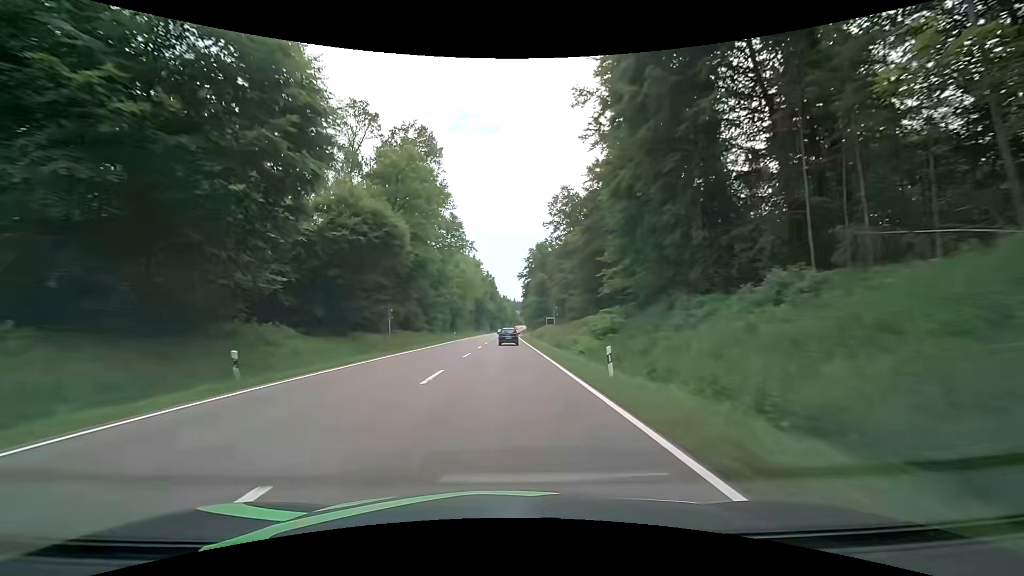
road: secondary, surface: asphalt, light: Day
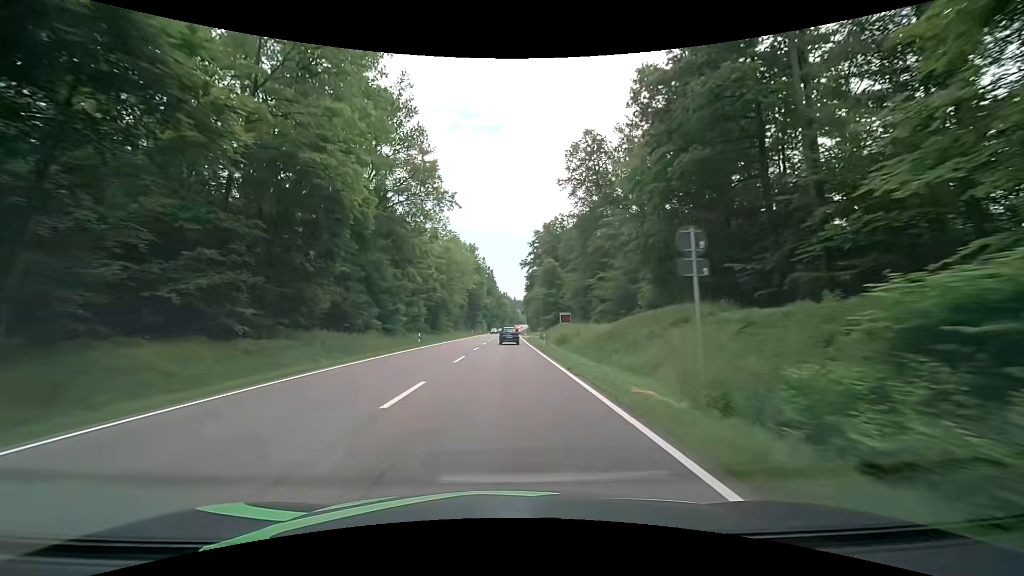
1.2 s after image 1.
(-0.1, +27.5) m; 0°
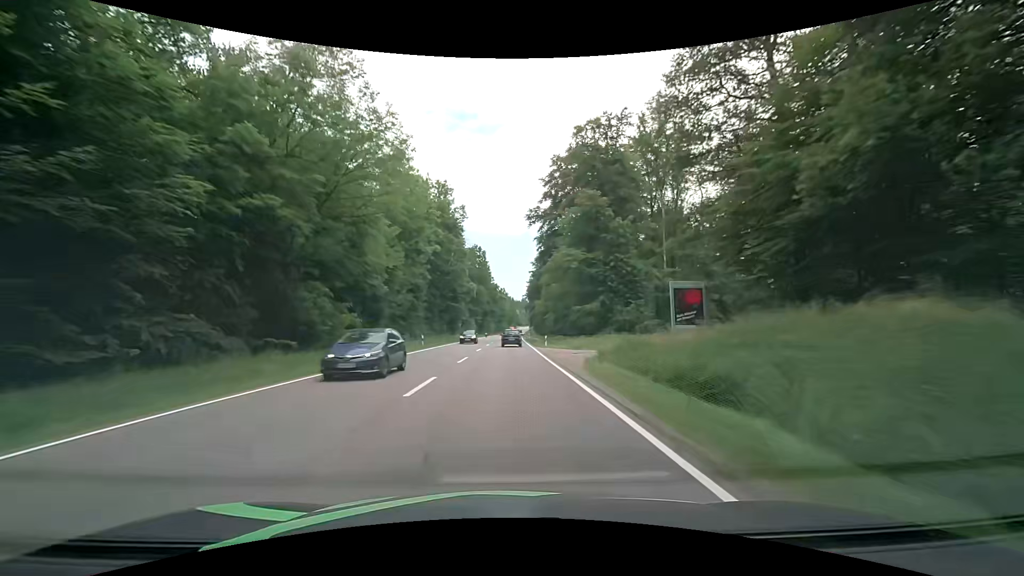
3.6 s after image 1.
(-0.4, +55.3) m; -1°
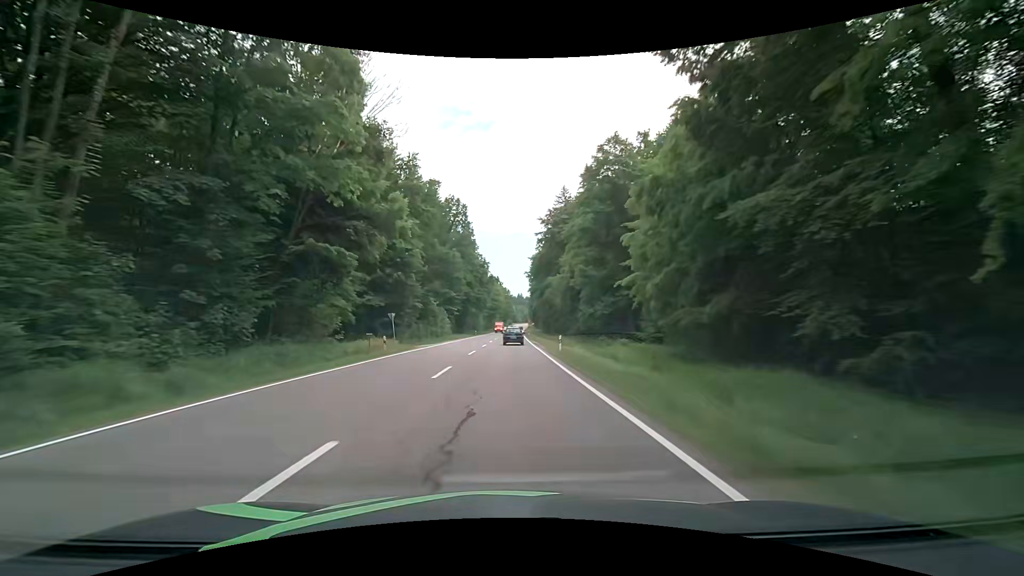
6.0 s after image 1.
(+0.9, +55.2) m; +1°
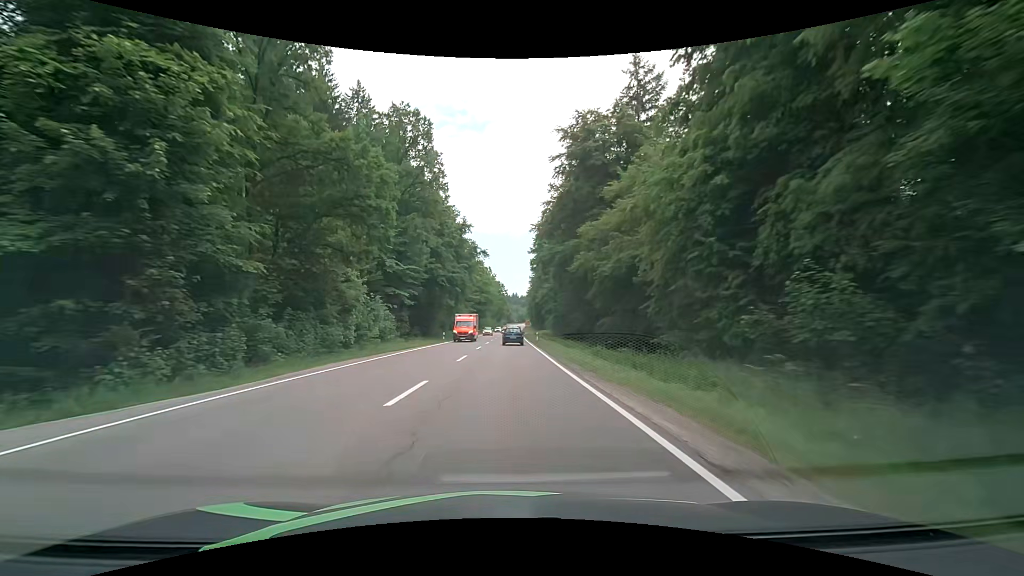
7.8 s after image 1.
(+0.4, +41.2) m; +1°
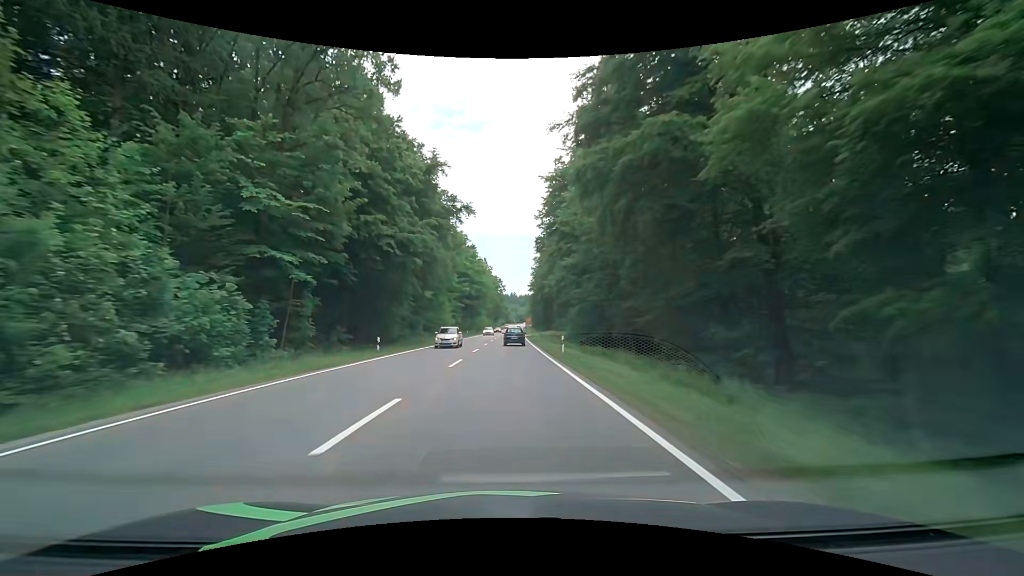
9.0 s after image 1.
(0.0, +27.2) m; 0°
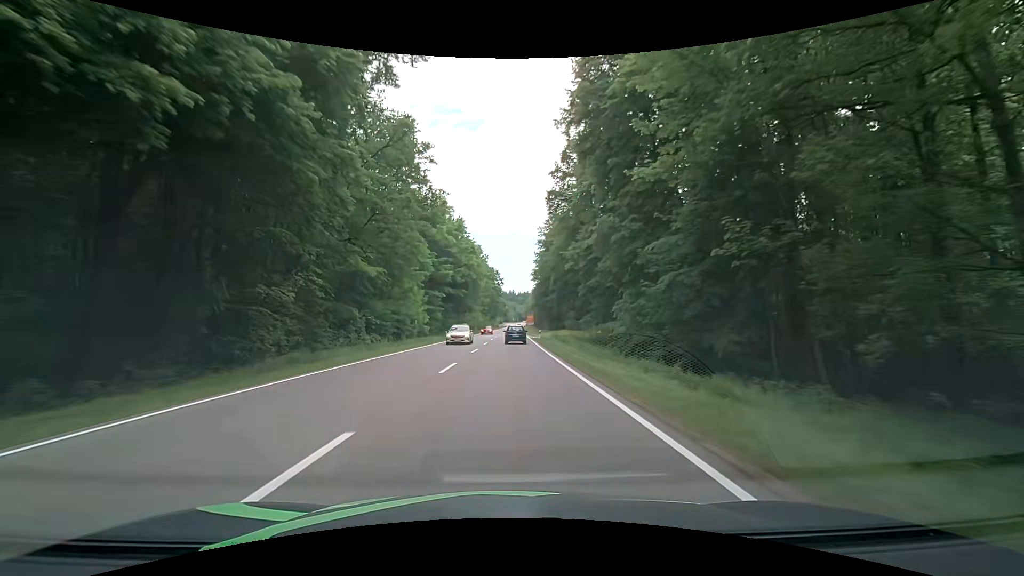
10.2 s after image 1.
(0.0, +26.6) m; 0°
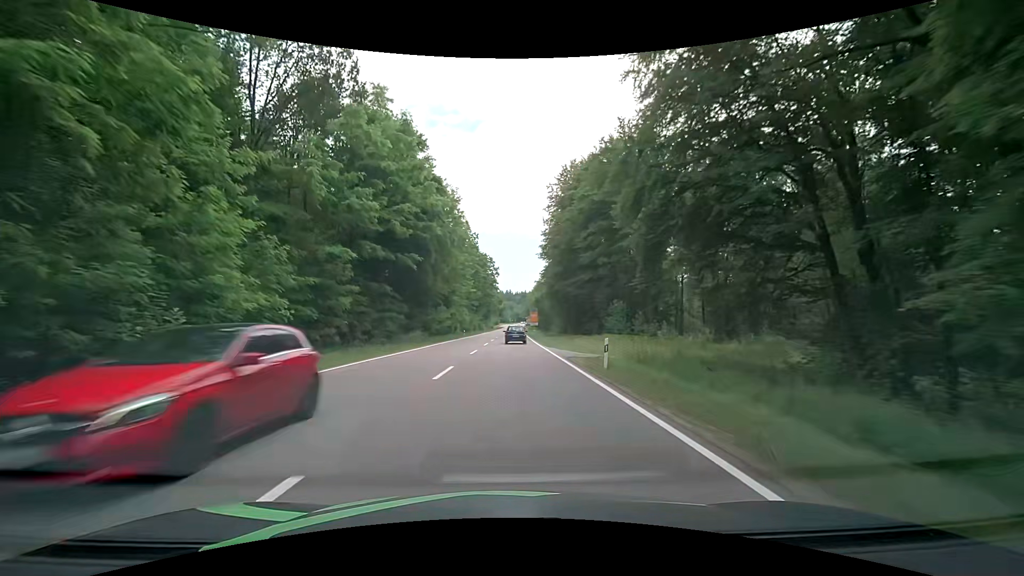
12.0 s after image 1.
(+0.3, +37.9) m; +1°
(0, +10) (0, +20) (0, +30) (0, +40) (0, +50) (0, +60) (0, +70) (+1, +80) (+1, +90) (+1, +100) m
